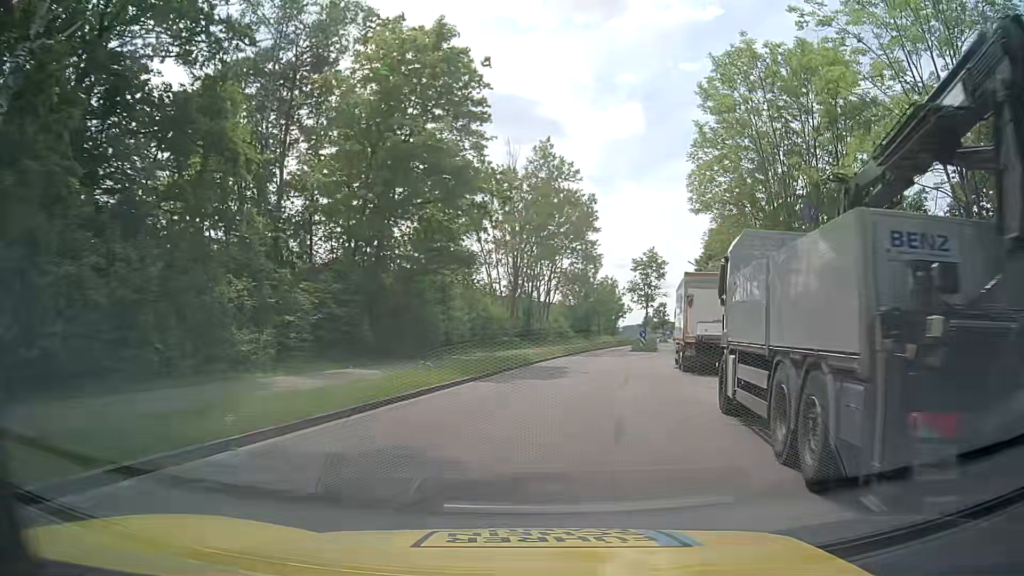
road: tertiary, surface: asphalt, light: Day
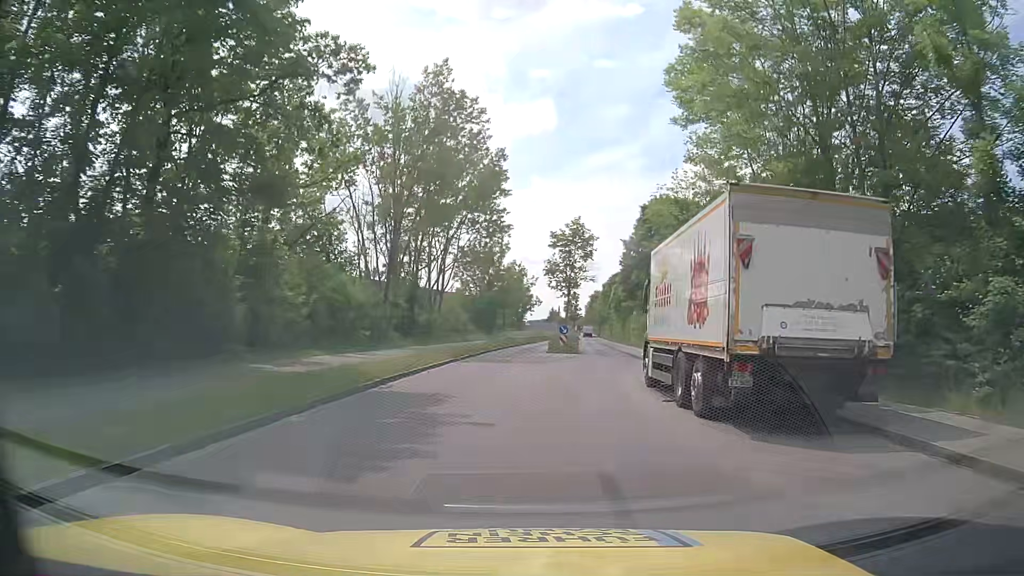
(+1.3, +13.6) m; +9°
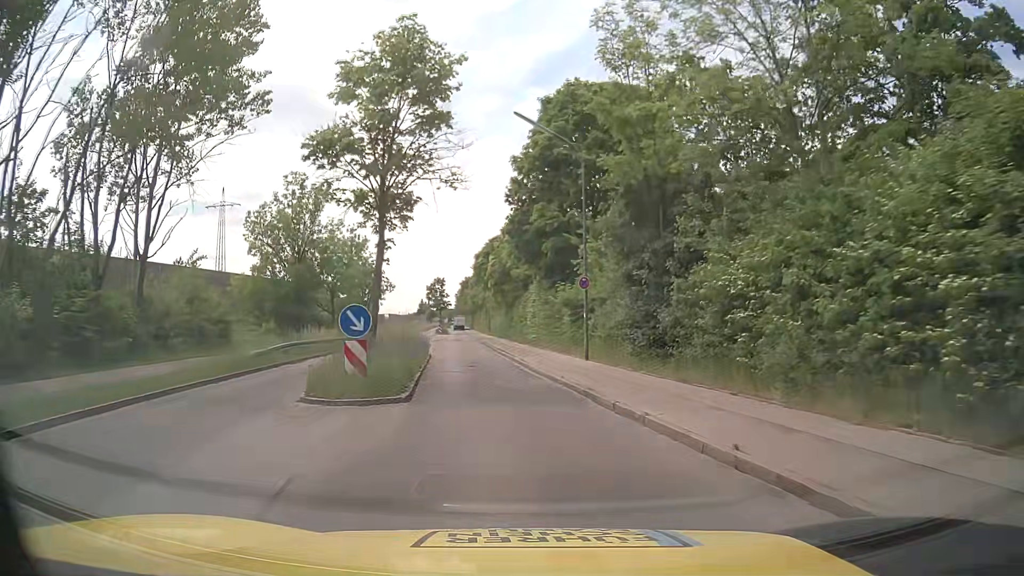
(+2.7, +28.8) m; +12°
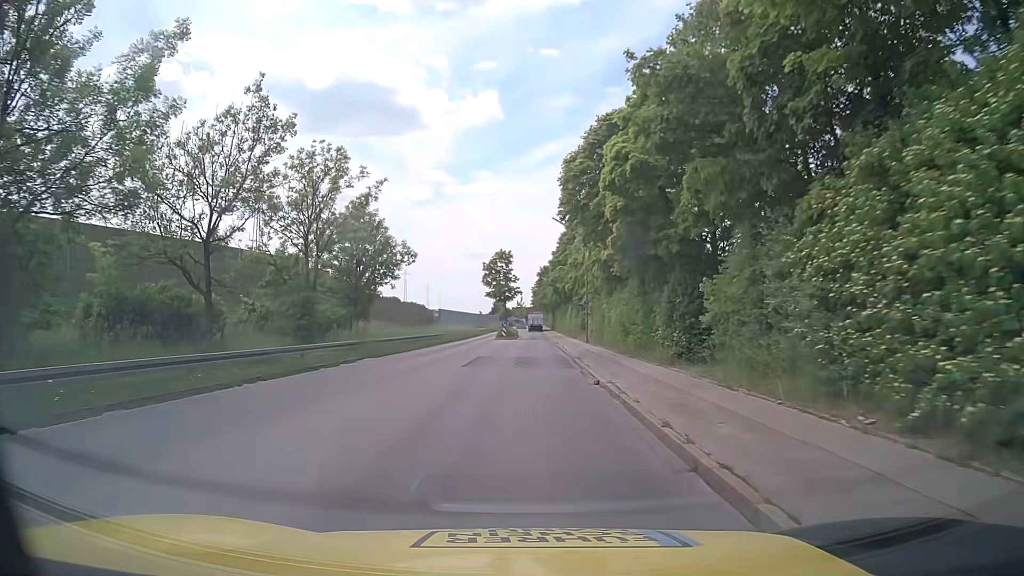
(-3.7, +37.7) m; -8°
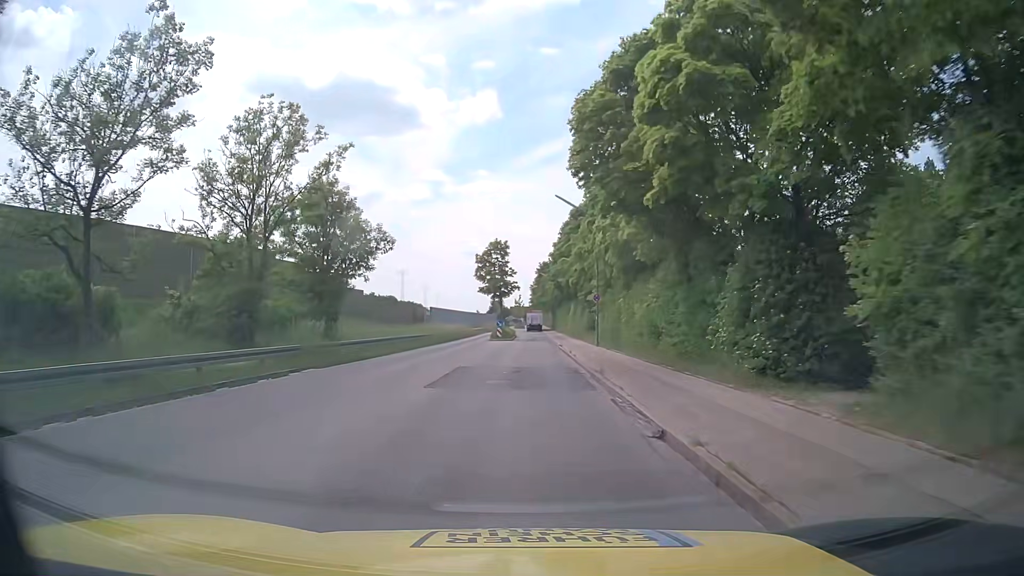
(0.0, +7.6) m; -1°
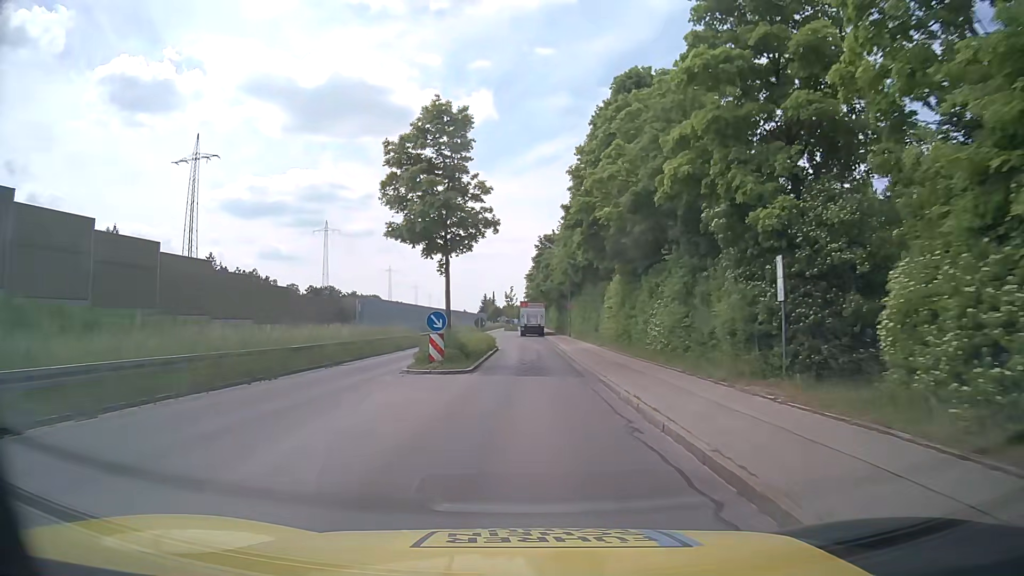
(+0.5, +37.9) m; +1°
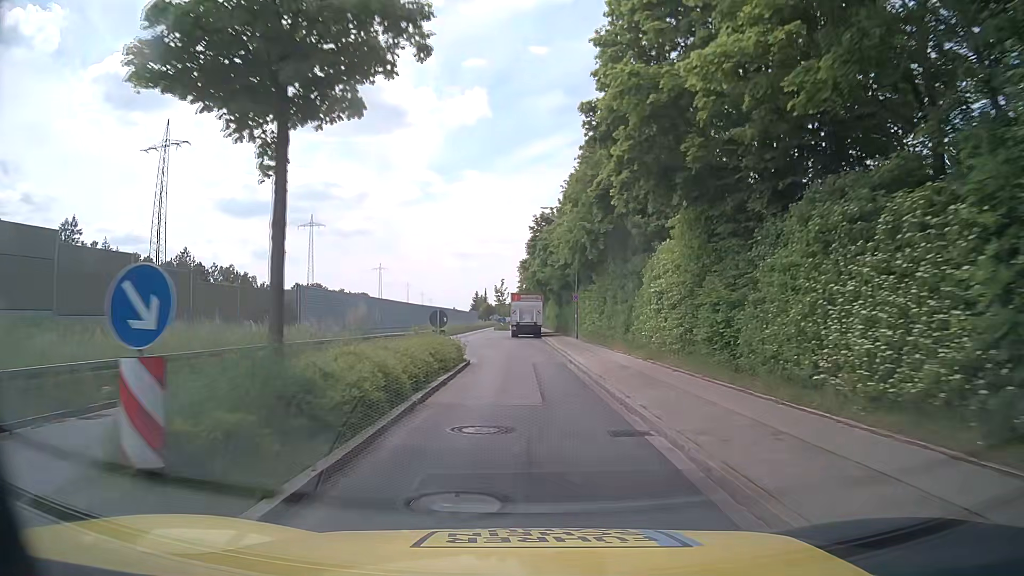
(+0.2, +15.1) m; +1°
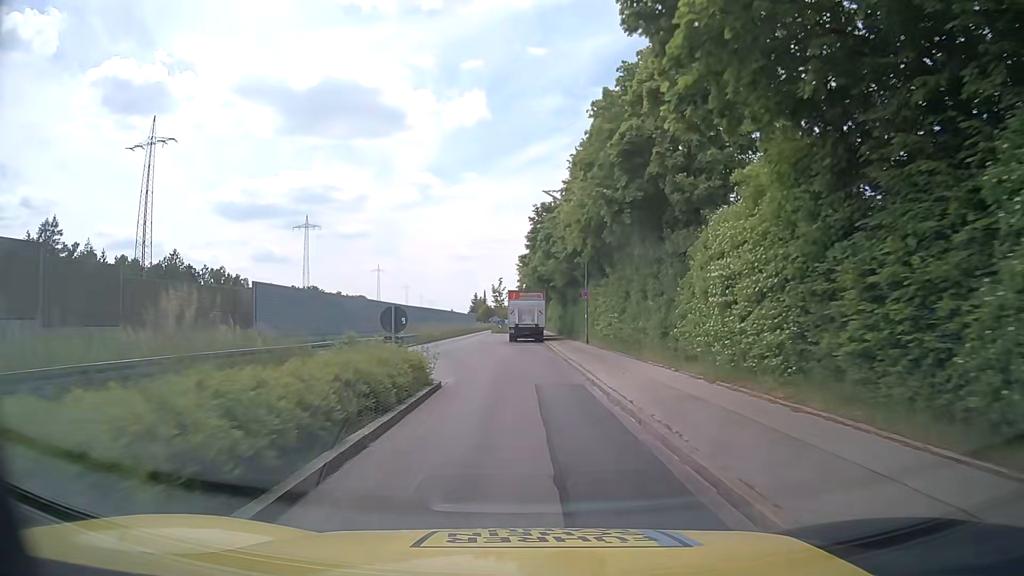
(0.0, +7.4) m; -1°
(0, +10) (0, +20) (-1, +30) (-3, +40) (-3, +50) (-3, +60) (-3, +70) (-1, +80) (0, +90) (0, +100) m
